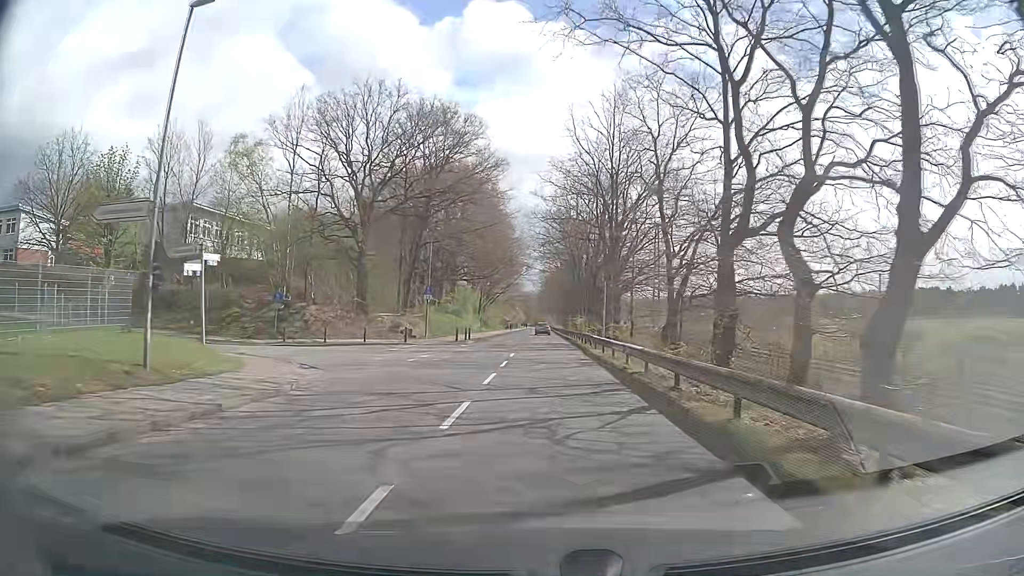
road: tertiary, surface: asphalt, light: Day
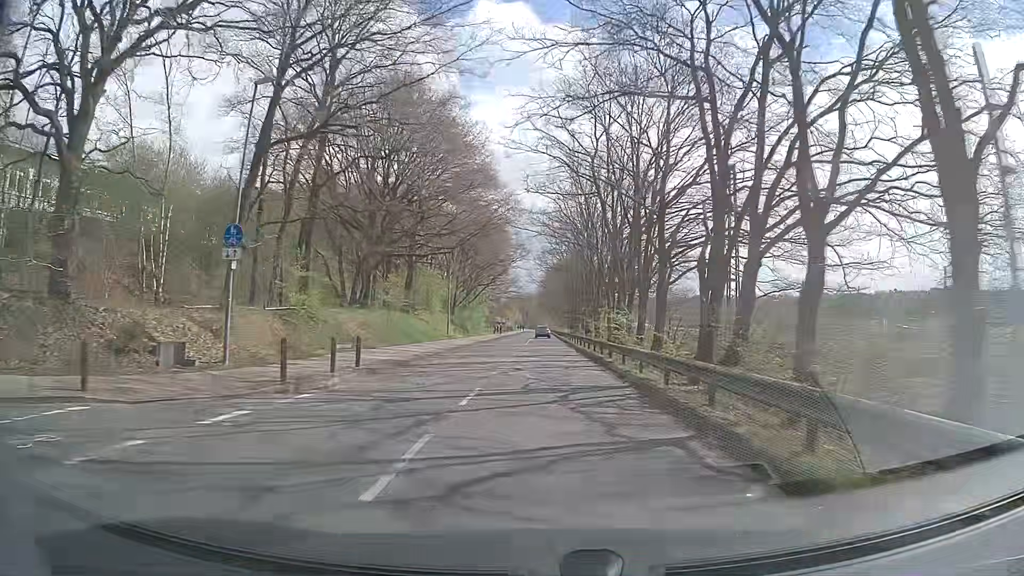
(-0.1, +30.4) m; -1°
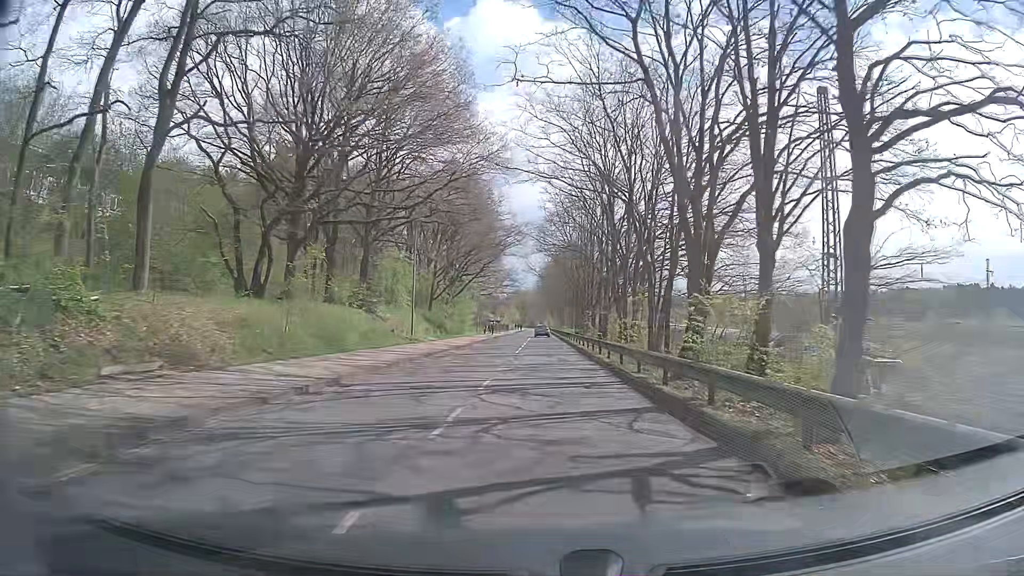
(+0.2, +15.9) m; 0°
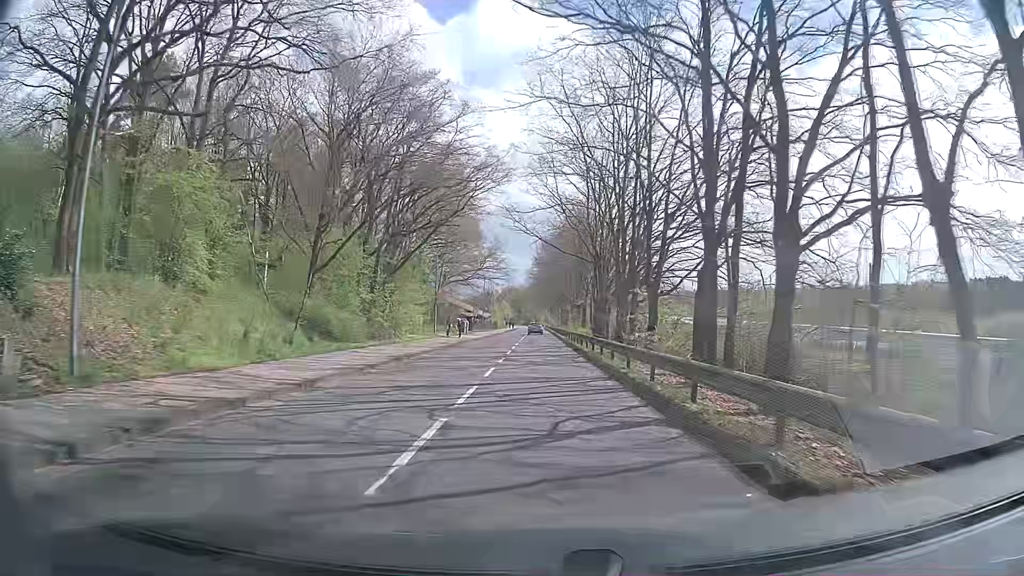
(+0.4, +31.7) m; +1°
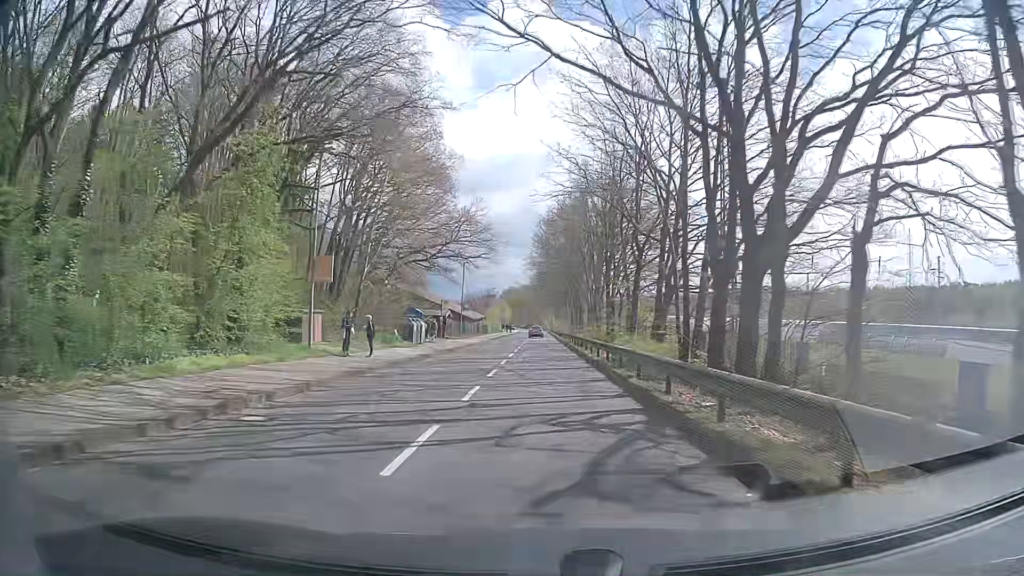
(0.0, +29.9) m; -1°
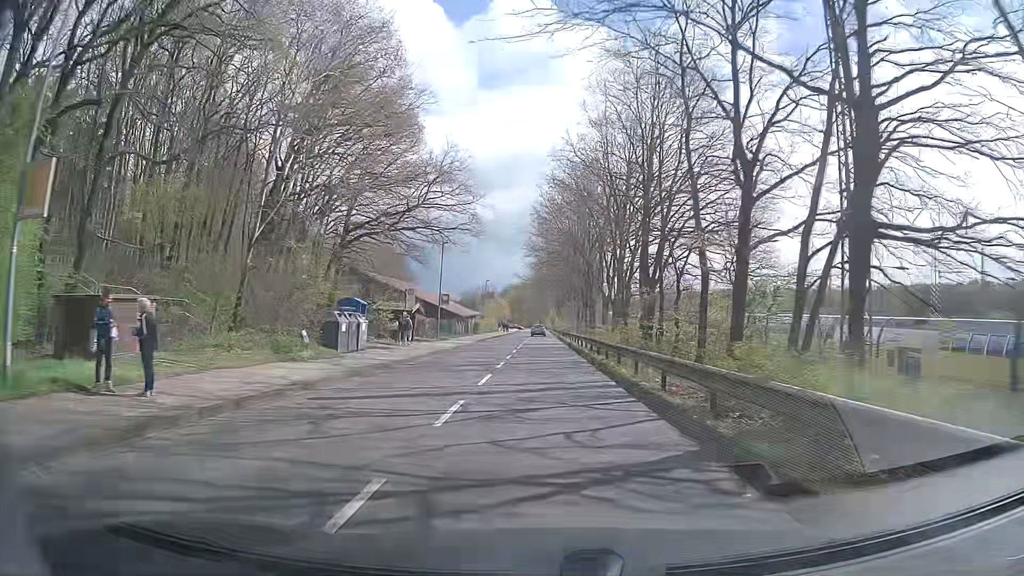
(+0.1, +15.5) m; -1°
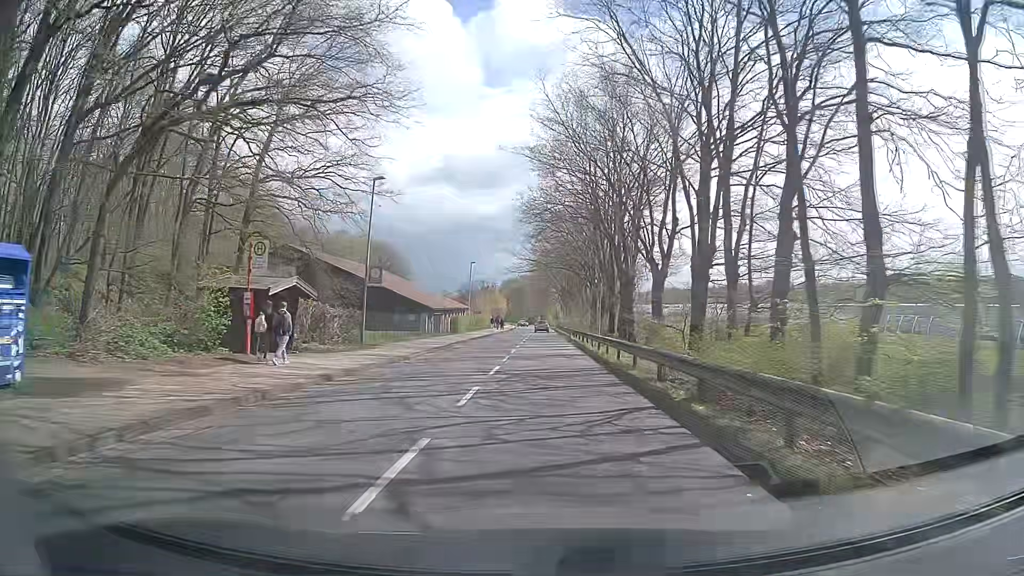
(+0.5, +22.9) m; +2°
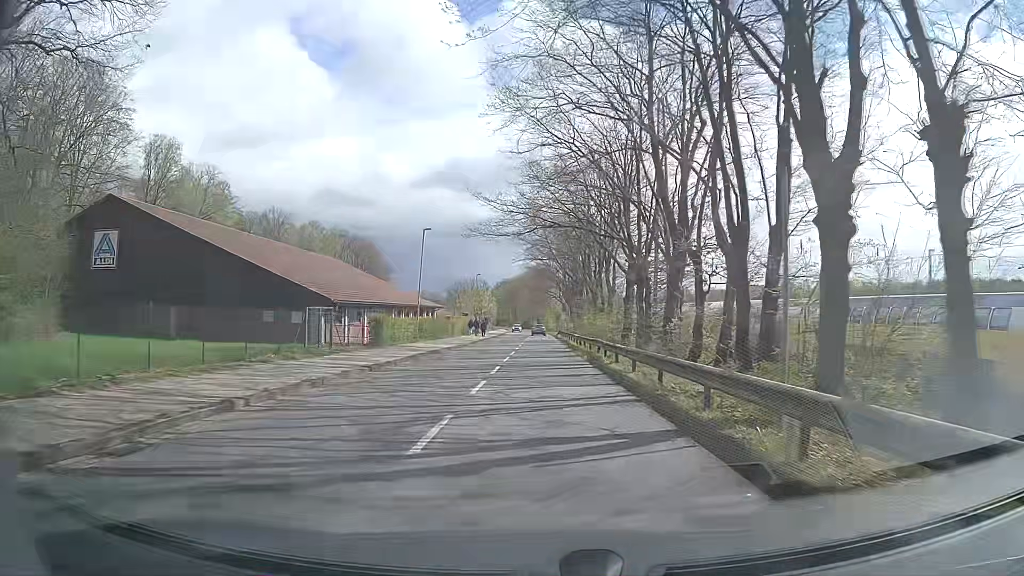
(-0.1, +28.6) m; 0°
(0, +10) (0, +20) (0, +30) (0, +40) (0, +50) (0, +60) (0, +70) (0, +80) (0, +90) (0, +100) m
